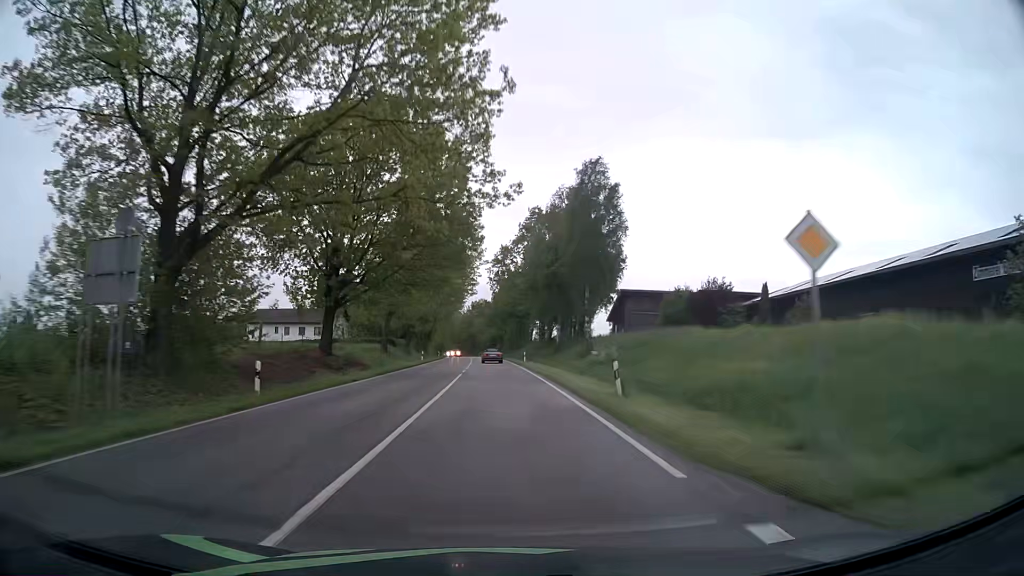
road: secondary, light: Day
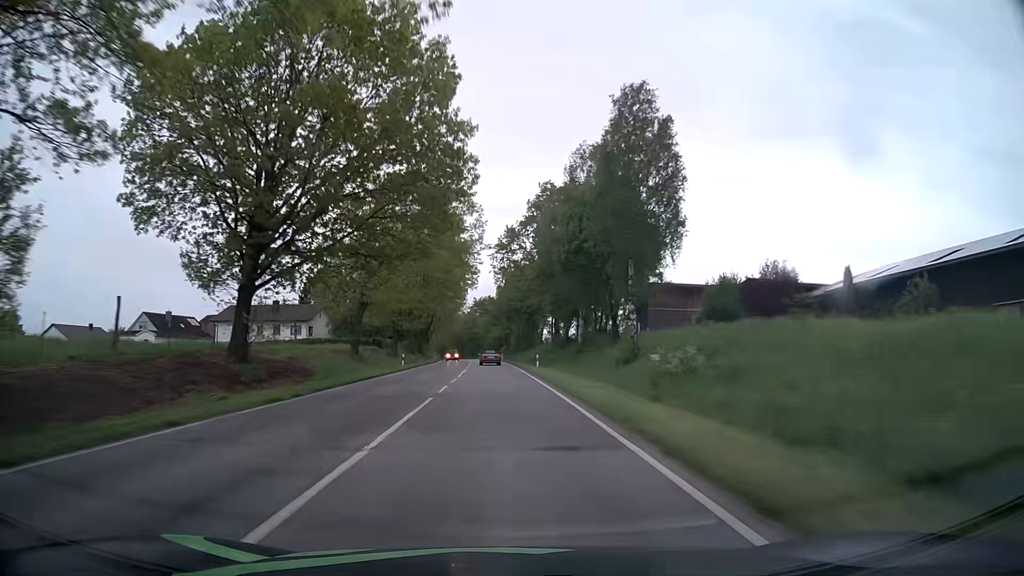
(0.0, +15.3) m; 0°
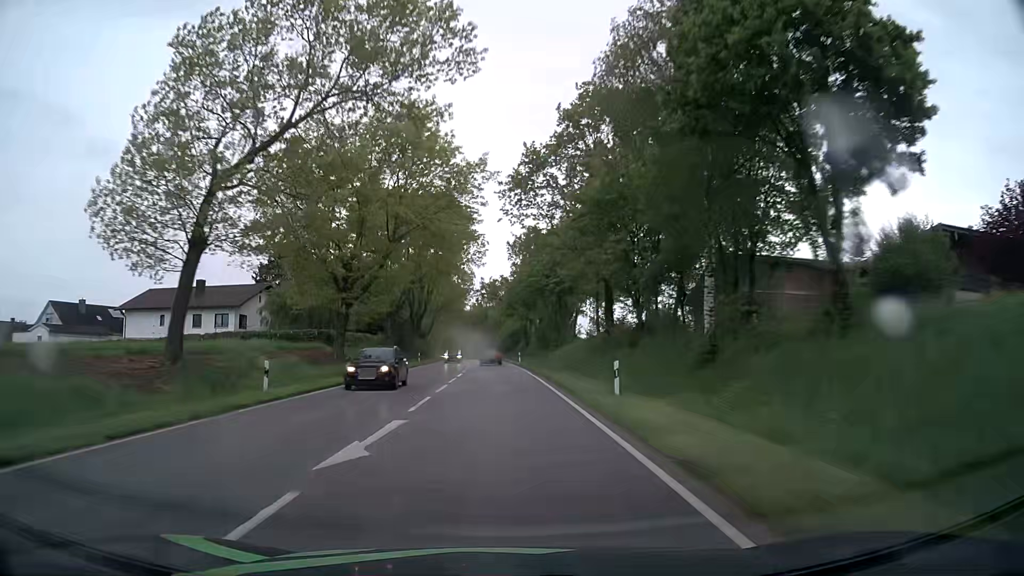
(-0.3, +30.5) m; -1°
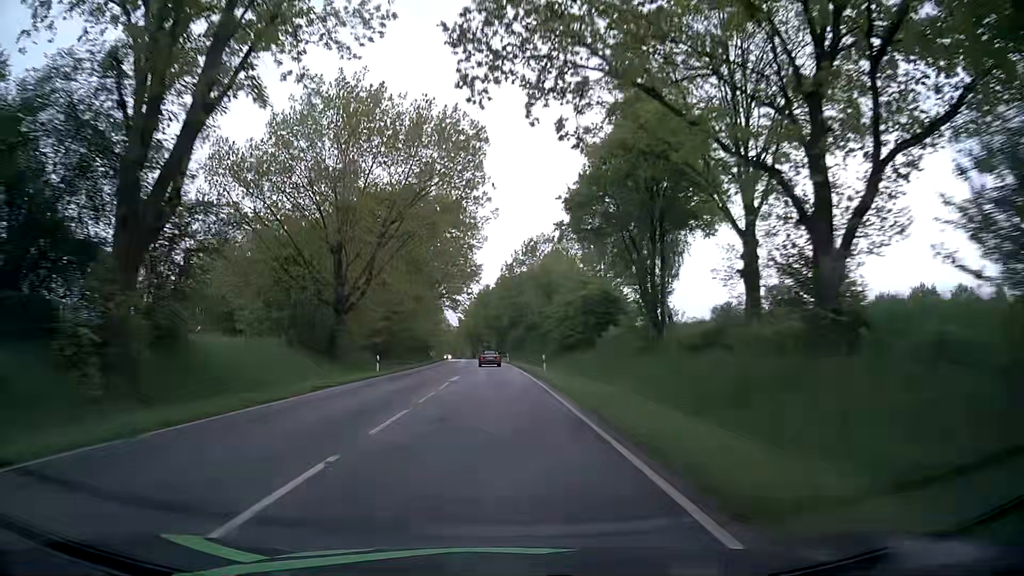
(-2.3, +76.4) m; -3°
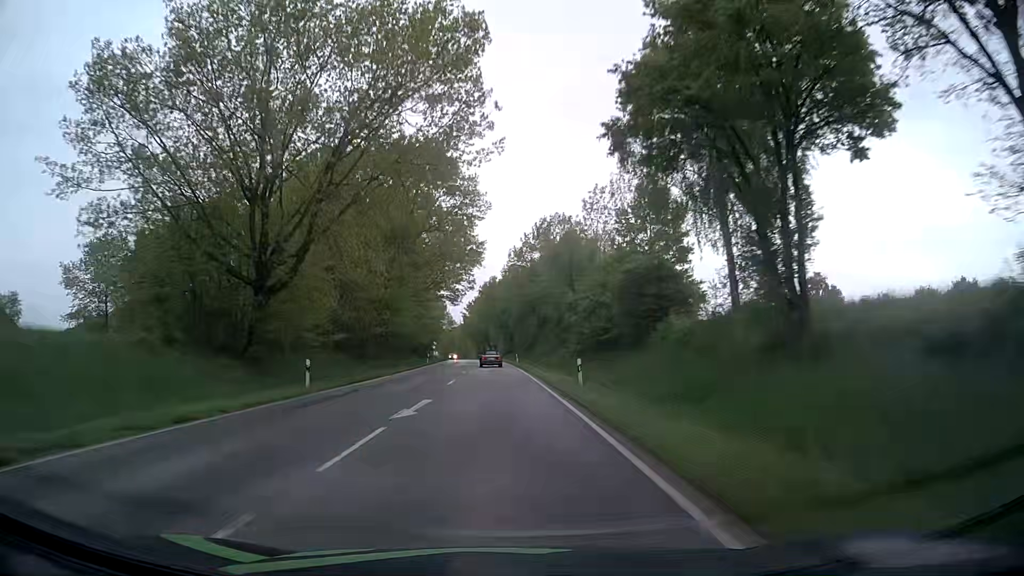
(-0.2, +15.4) m; -1°
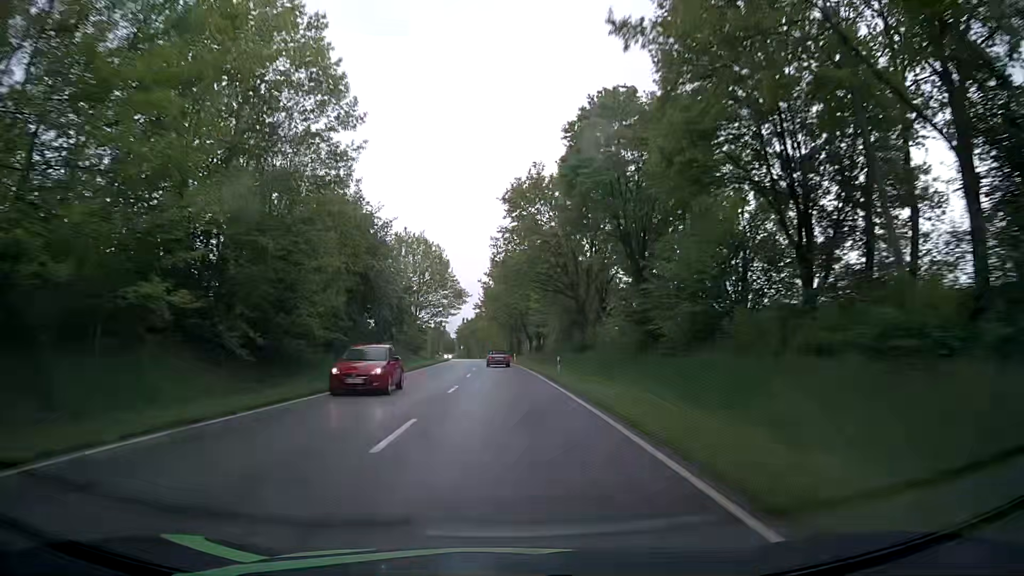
(-2.1, +77.4) m; -3°
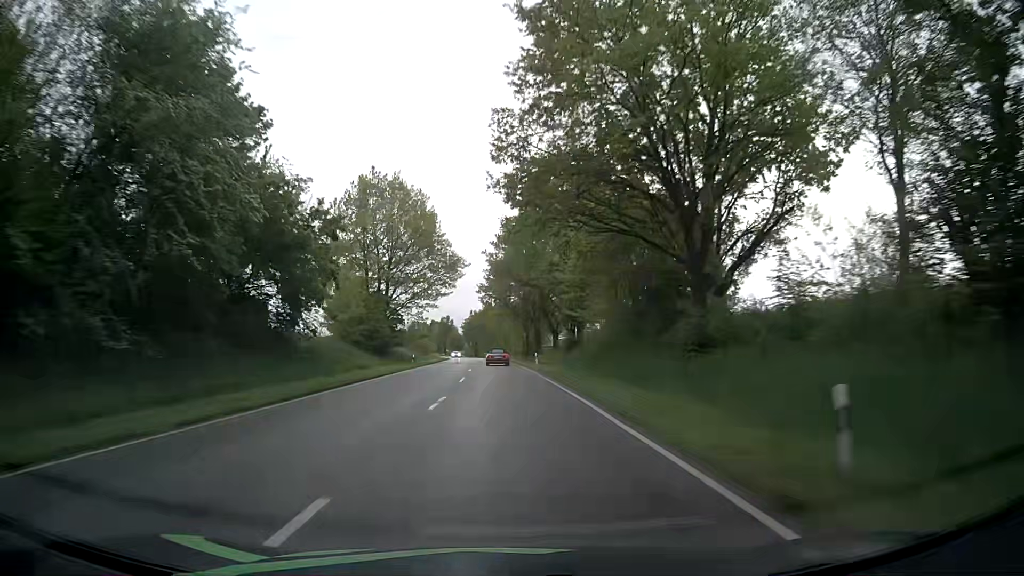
(-0.5, +31.1) m; -1°
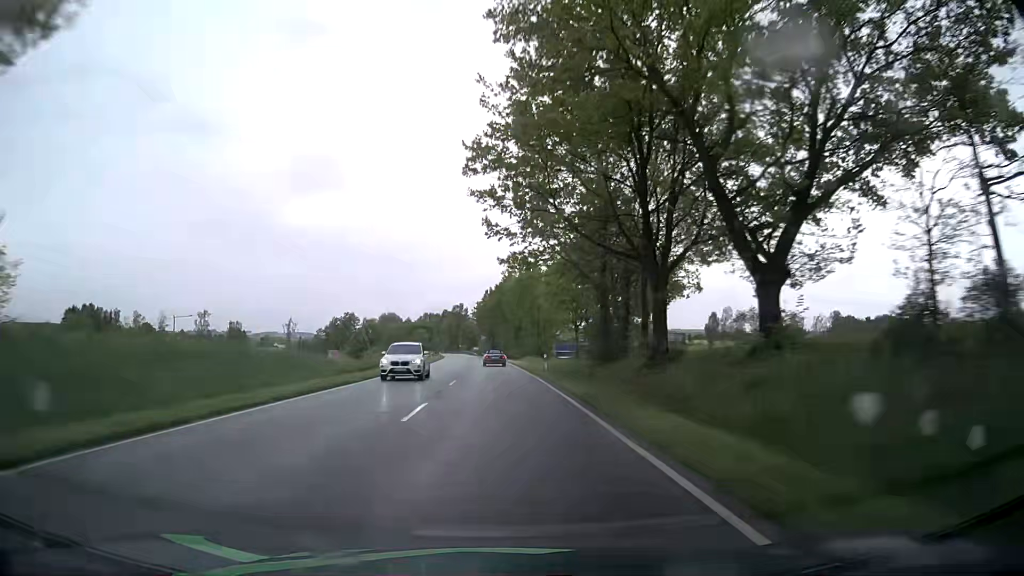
(-1.0, +62.4) m; -2°
(0, +10) (0, +20) (0, +30) (-1, +40) (-1, +50) (-1, +60) (-2, +70) (-3, +80) (-3, +90) (-4, +100) m
